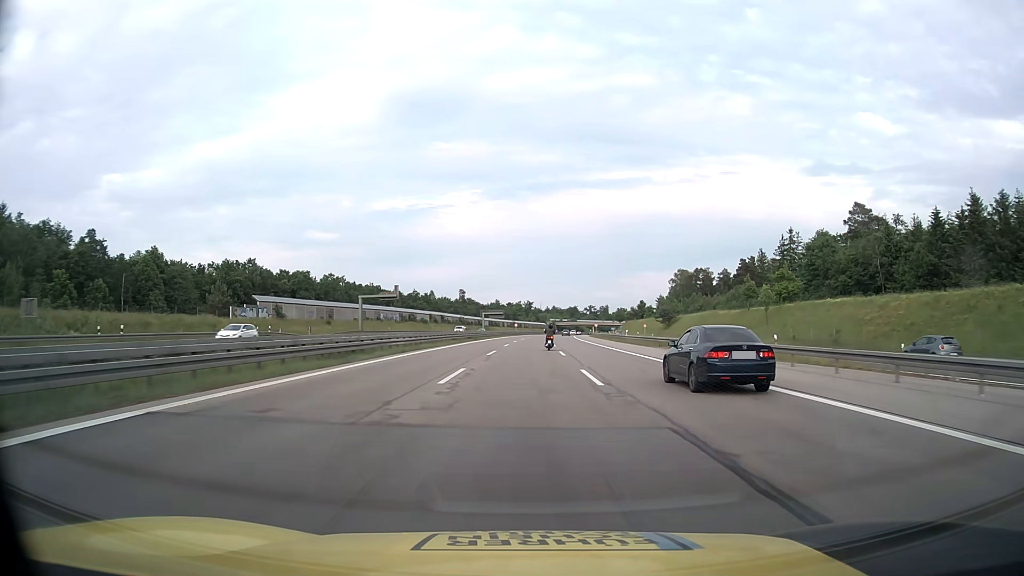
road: motorway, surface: asphalt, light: Day
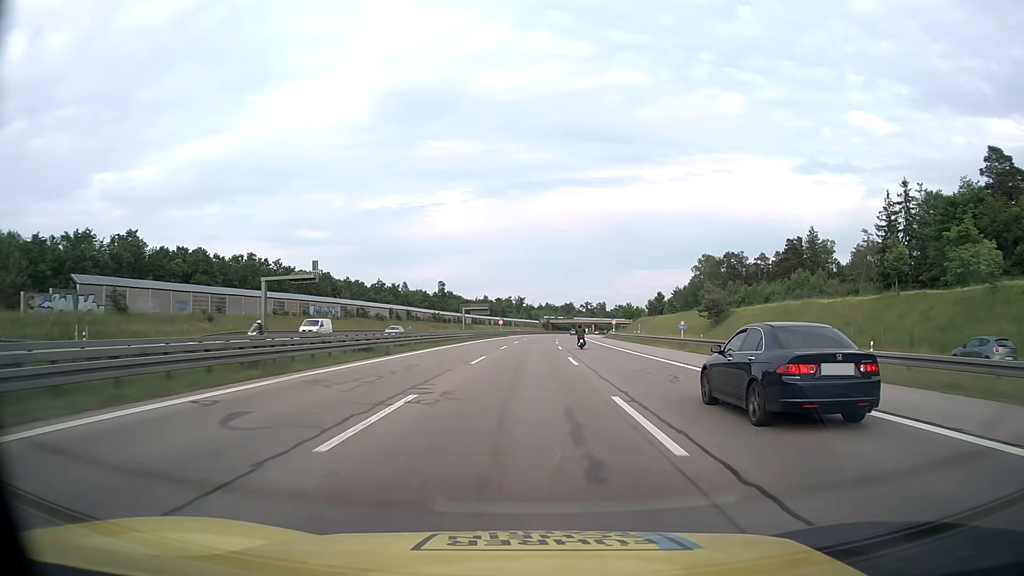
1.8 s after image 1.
(+0.5, +45.3) m; +1°
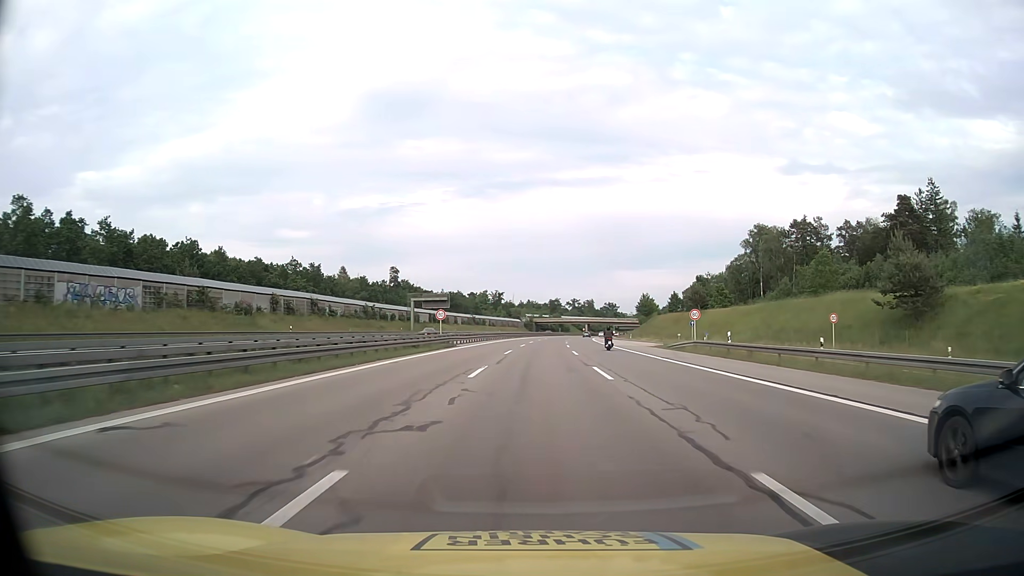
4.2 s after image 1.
(+0.7, +61.3) m; +2°
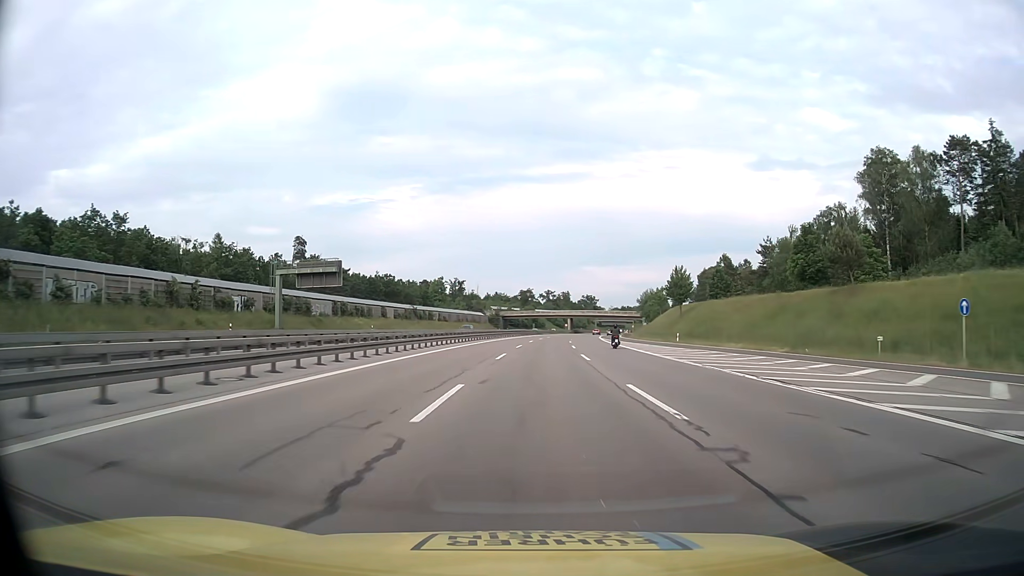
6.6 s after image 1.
(+1.4, +62.4) m; +3°
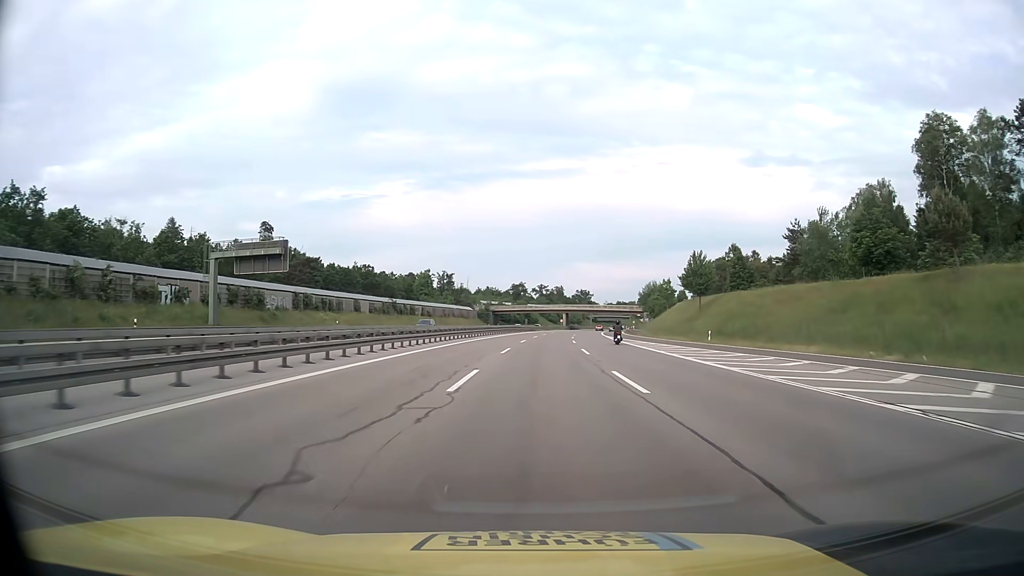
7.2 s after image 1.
(+0.1, +15.0) m; +1°
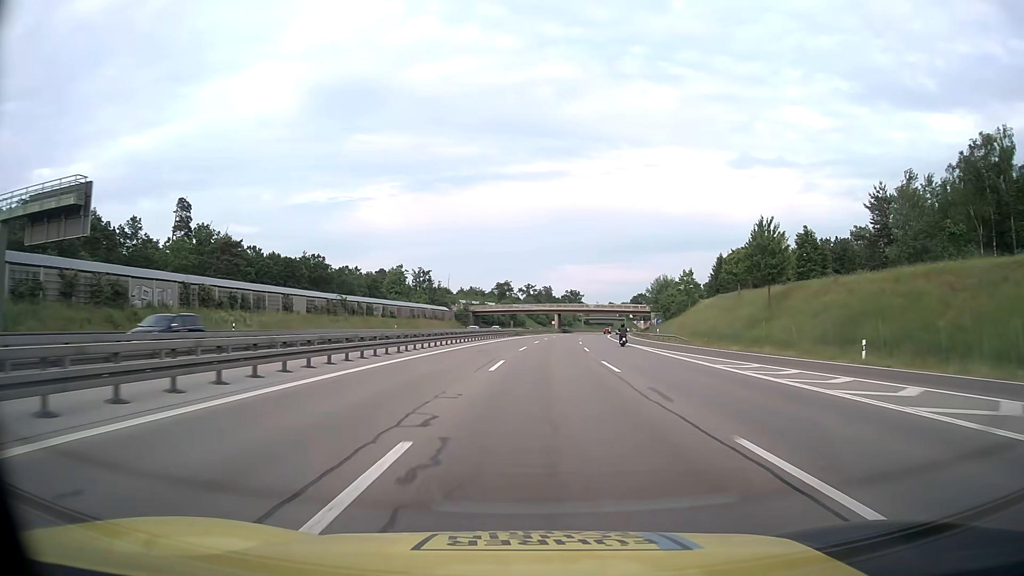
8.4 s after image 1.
(+0.3, +28.4) m; +1°
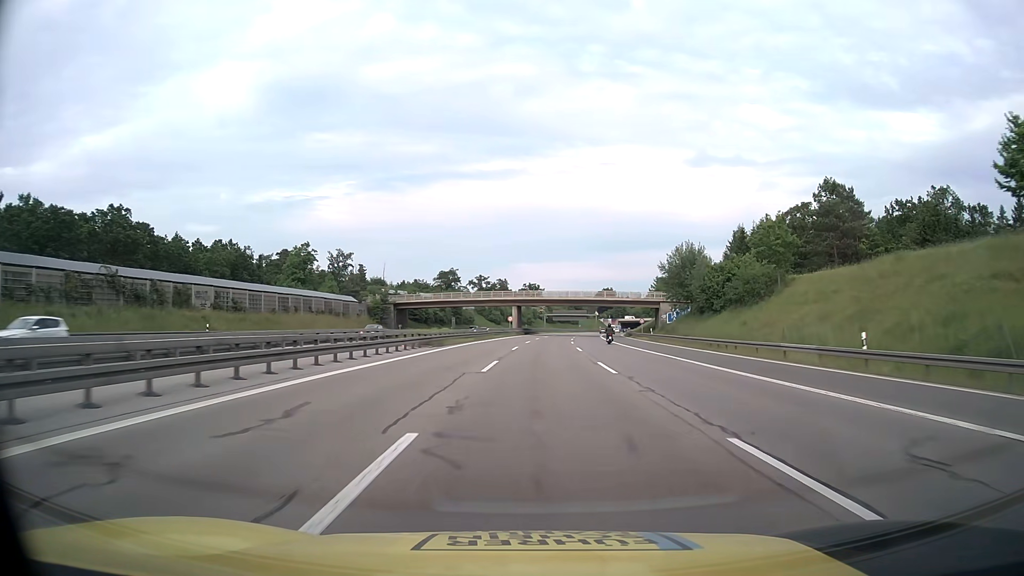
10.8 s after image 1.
(+1.9, +54.5) m; +4°
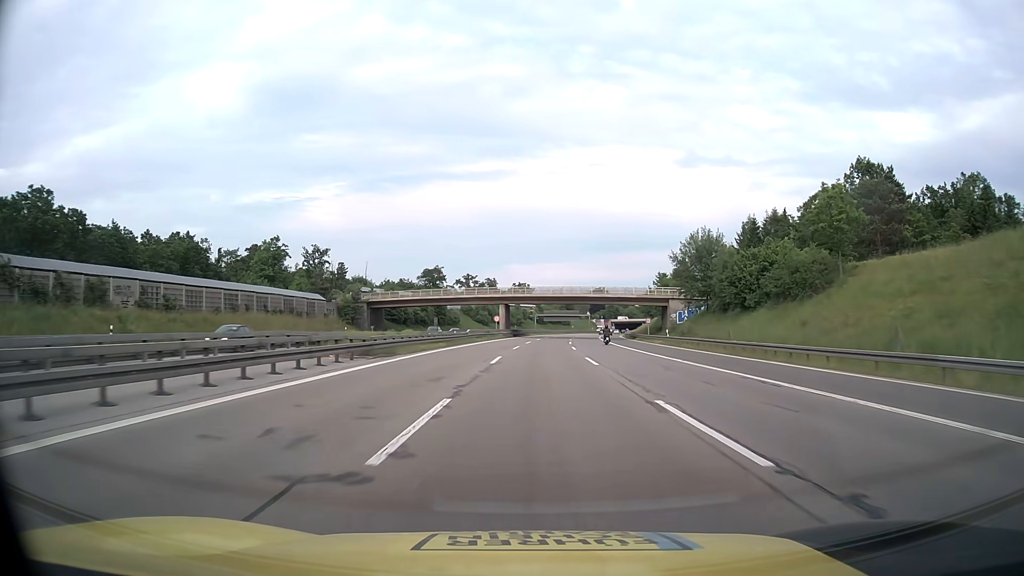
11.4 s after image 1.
(+0.1, +13.4) m; +1°
(0, +10) (0, +20) (0, +30) (+1, +40) (+1, +50) (+2, +60) (+2, +70) (+3, +80) (+4, +90) (+5, +100) m
